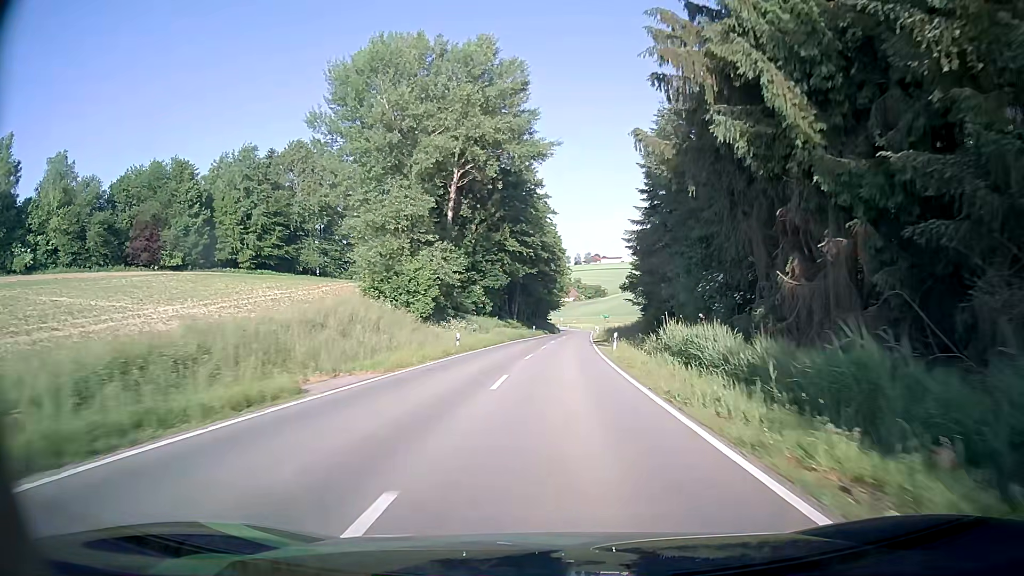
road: tertiary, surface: asphalt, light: Day
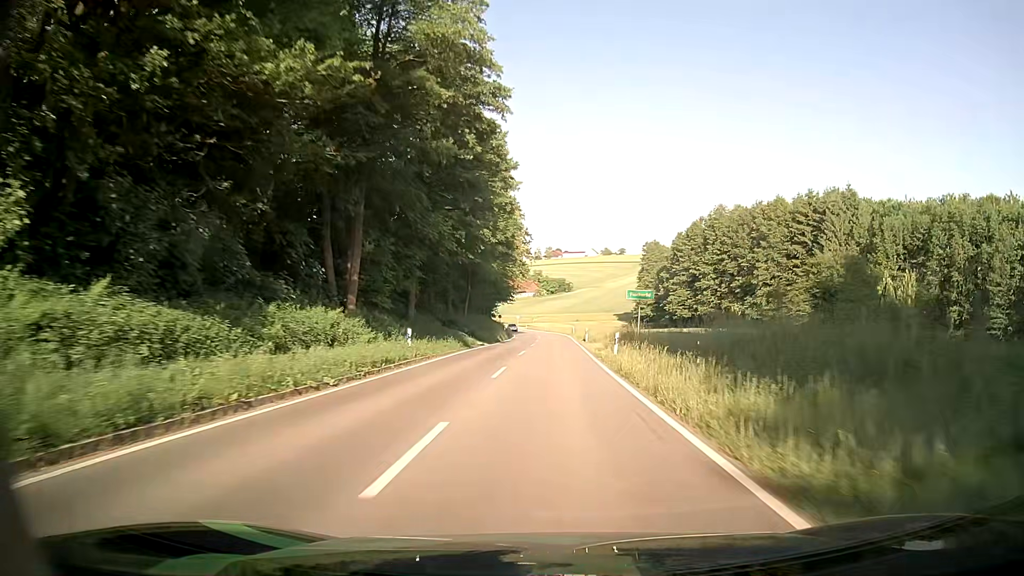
(+2.0, +58.1) m; +4°
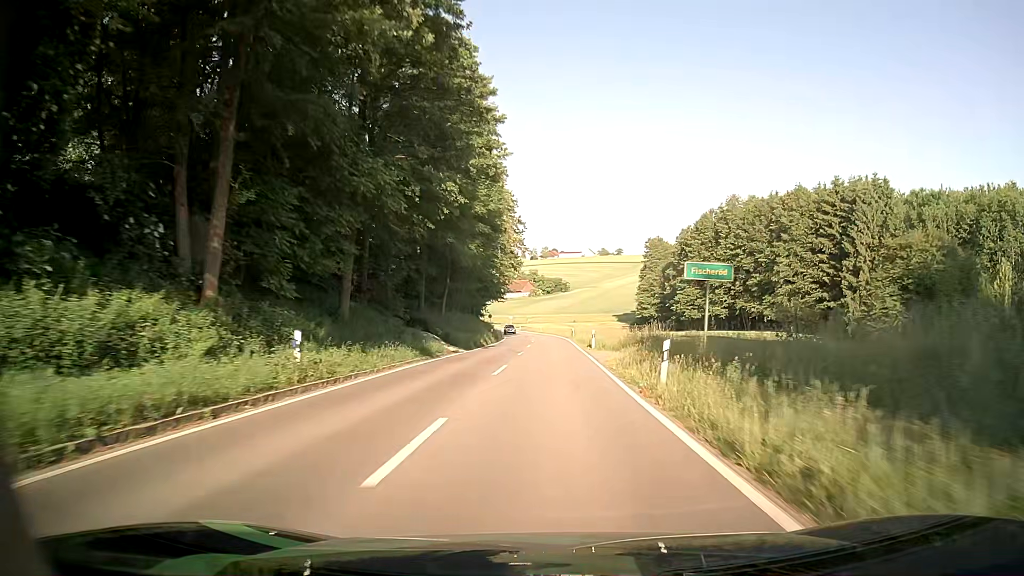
(0.0, +11.6) m; 0°
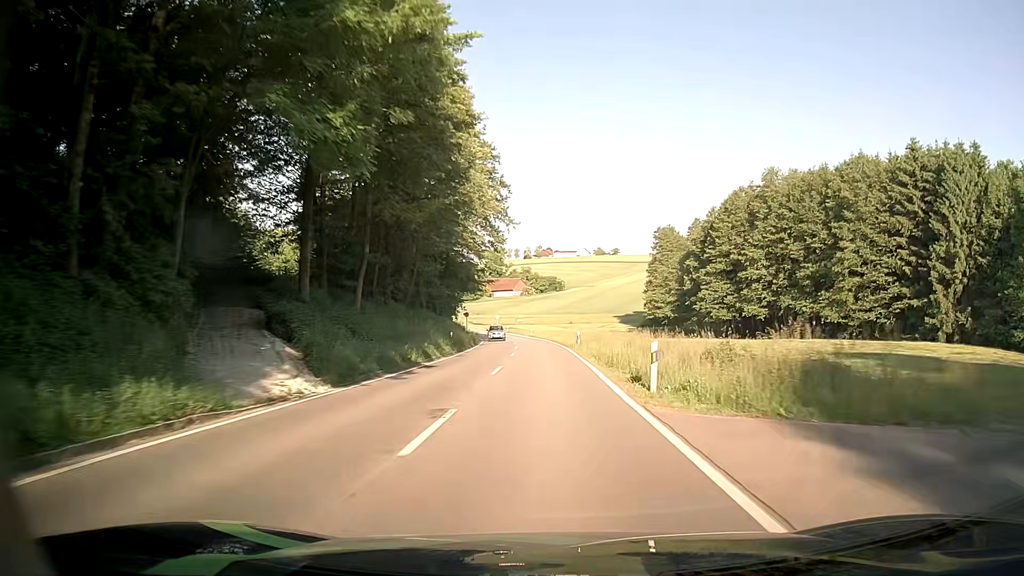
(+0.1, +23.3) m; 0°
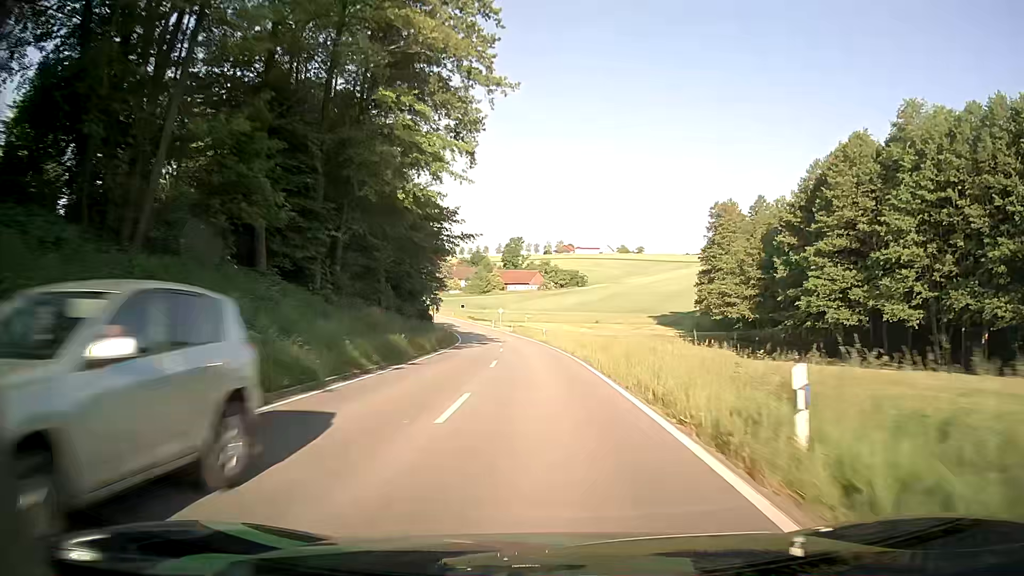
(-0.3, +35.0) m; -1°
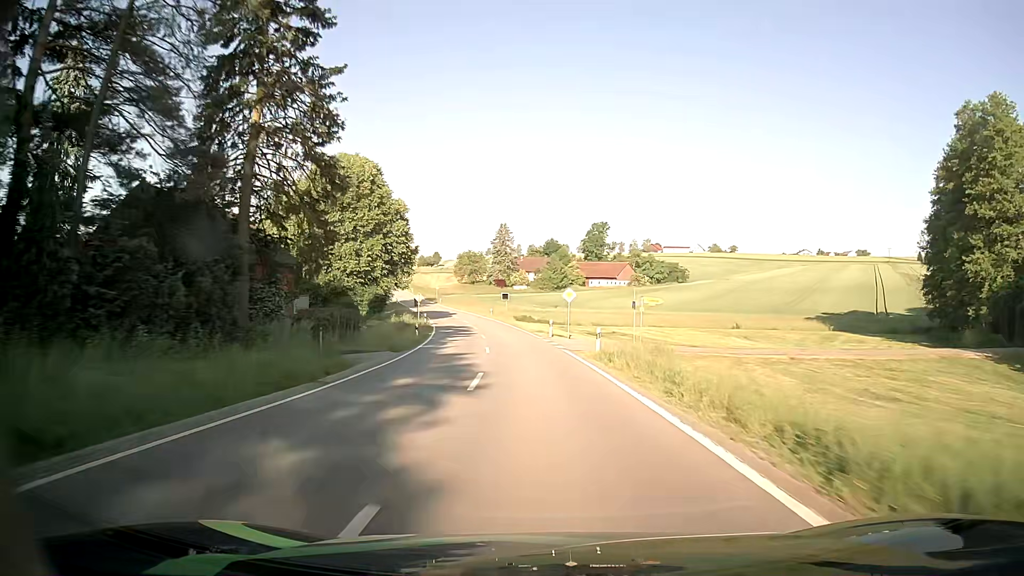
(-3.1, +58.2) m; -7°
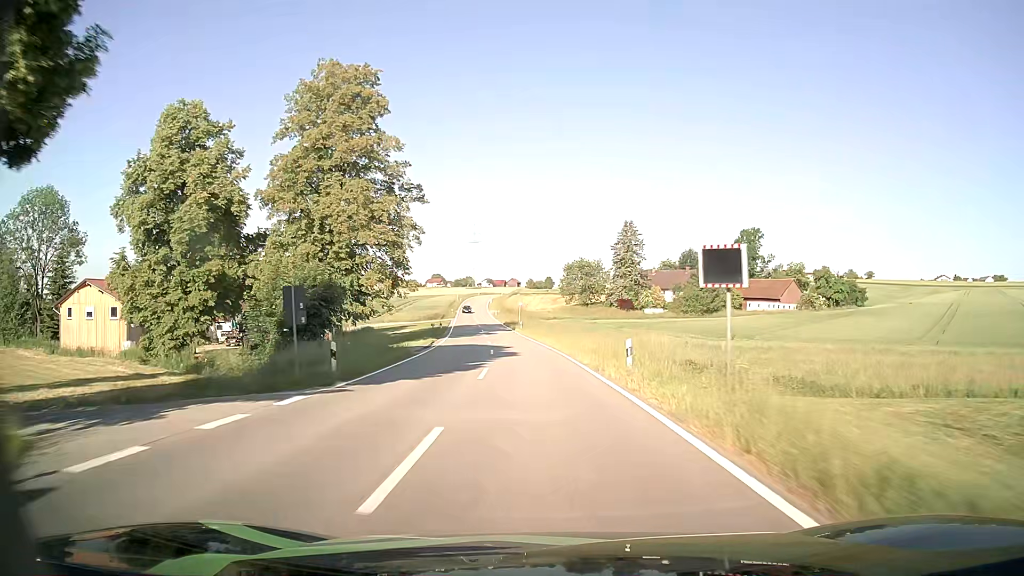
(-5.0, +57.7) m; -10°
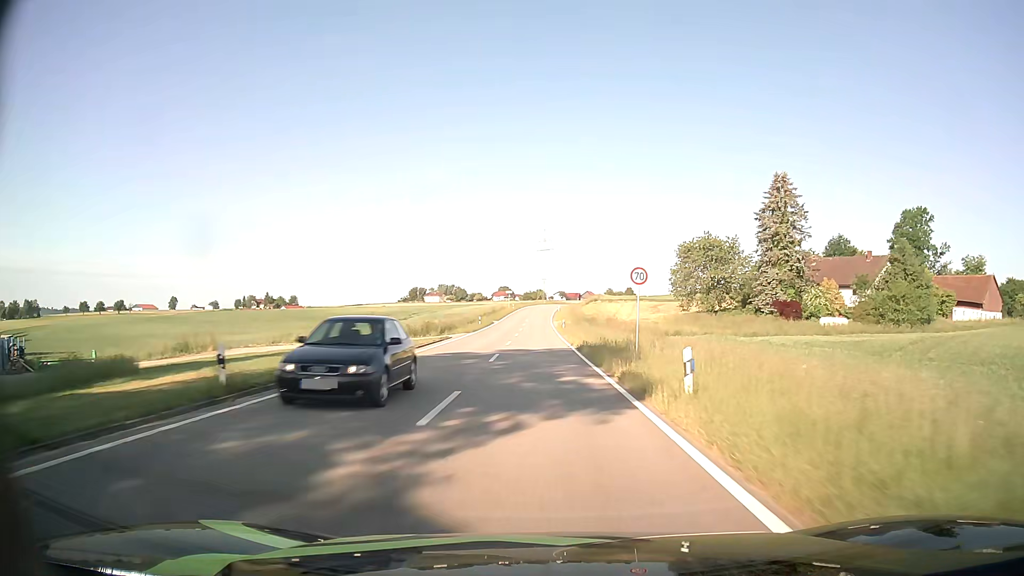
(-3.8, +57.8) m; -6°
(0, +10) (0, +20) (0, +30) (-1, +40) (-1, +50) (-1, +60) (-1, +70) (-1, +80) (-1, +90) (-1, +100) m
